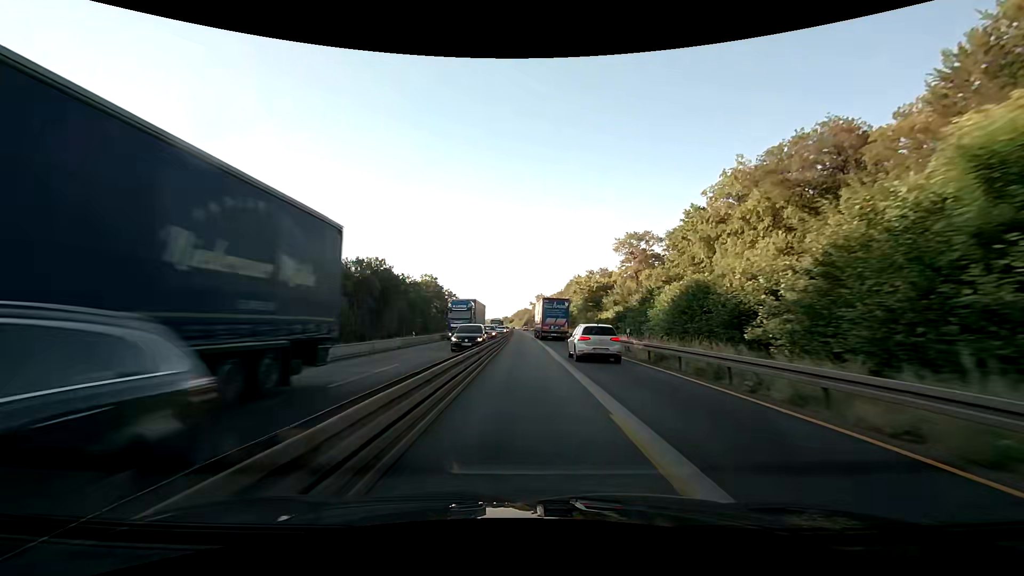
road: motorway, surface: asphalt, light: Day
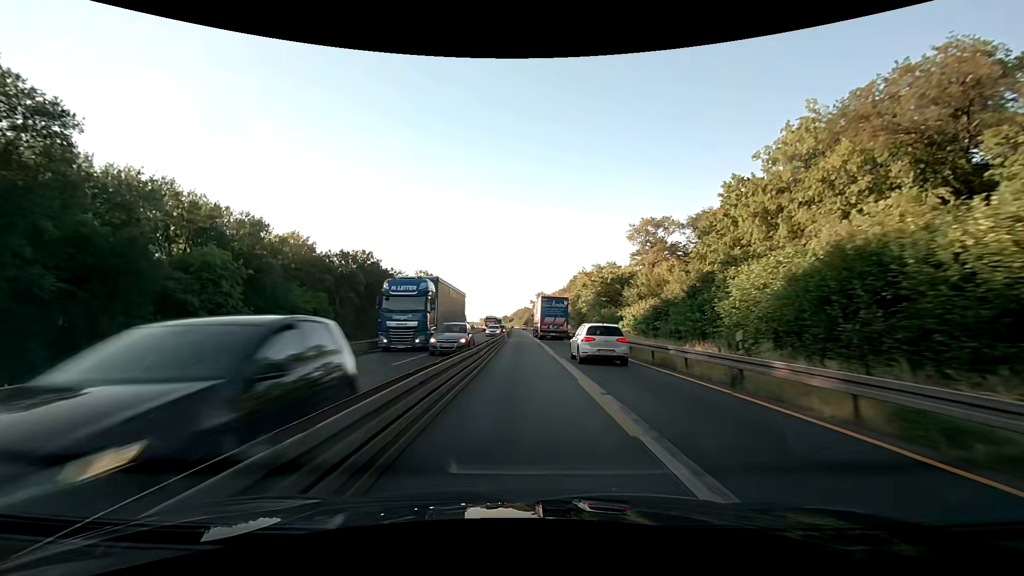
(0.0, +12.8) m; 0°
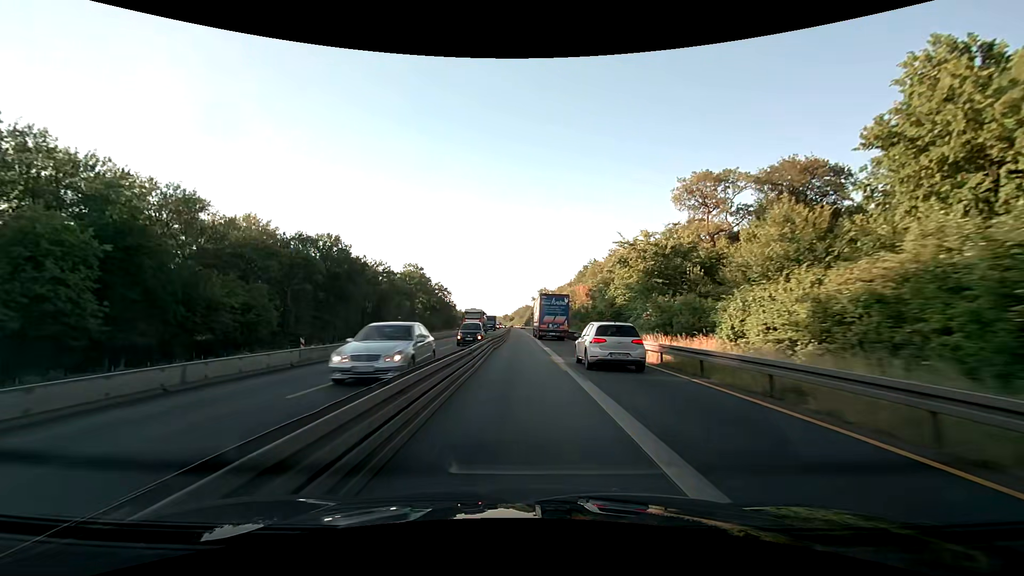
(0.0, +25.7) m; 0°
(0, +10) (0, +20) (0, +30) (0, +40) (0, +50) (0, +60) (0, +70) (-1, +80) (-1, +90) (-1, +100) m
